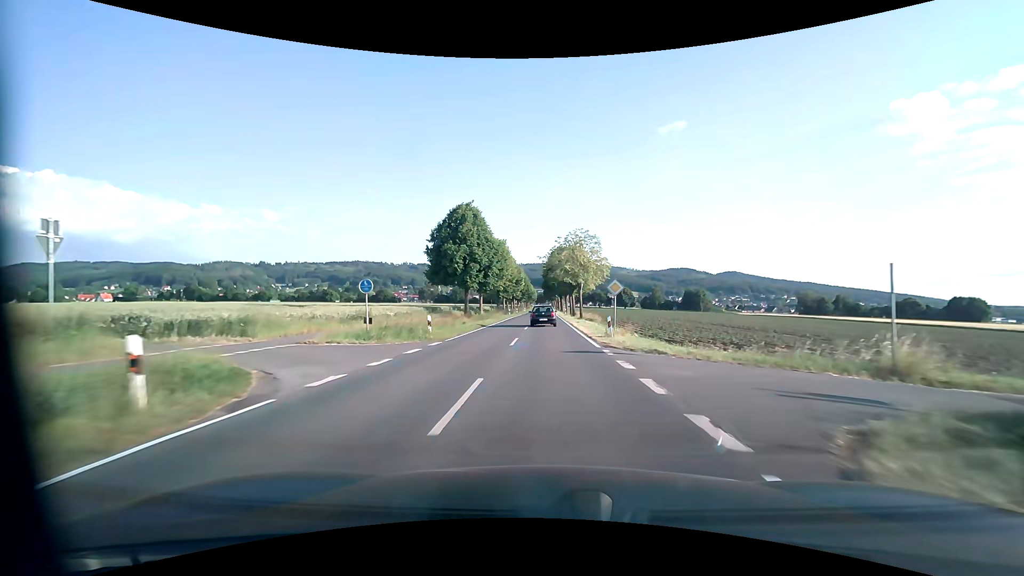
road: tertiary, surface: asphalt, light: Day
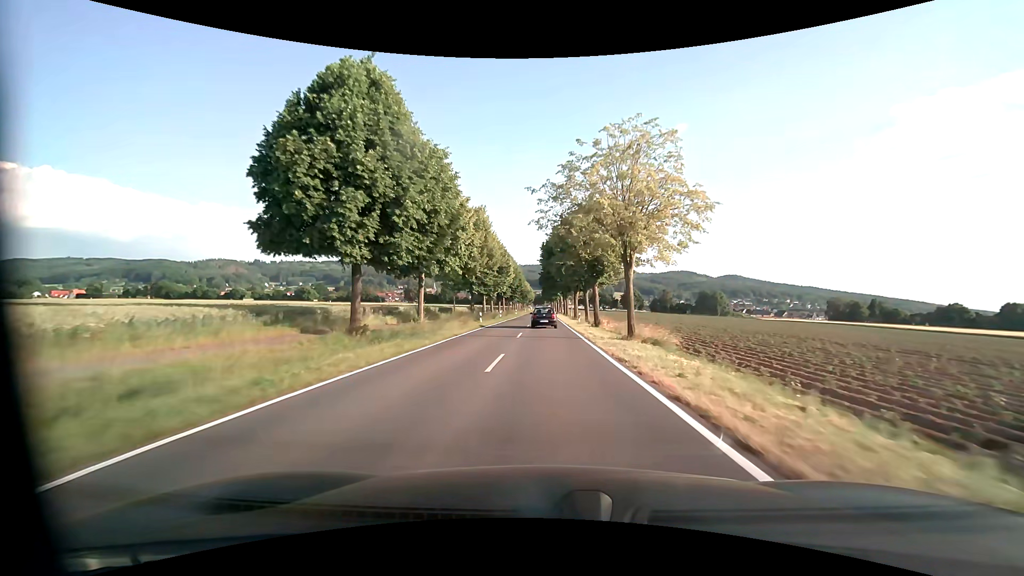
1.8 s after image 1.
(0.0, +30.9) m; 0°
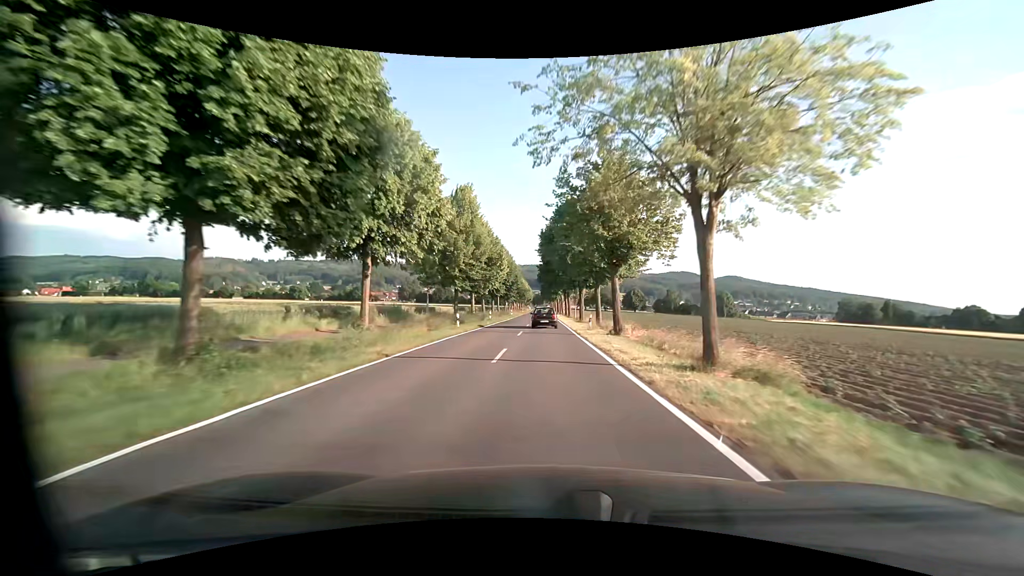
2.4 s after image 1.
(0.0, +10.4) m; 0°
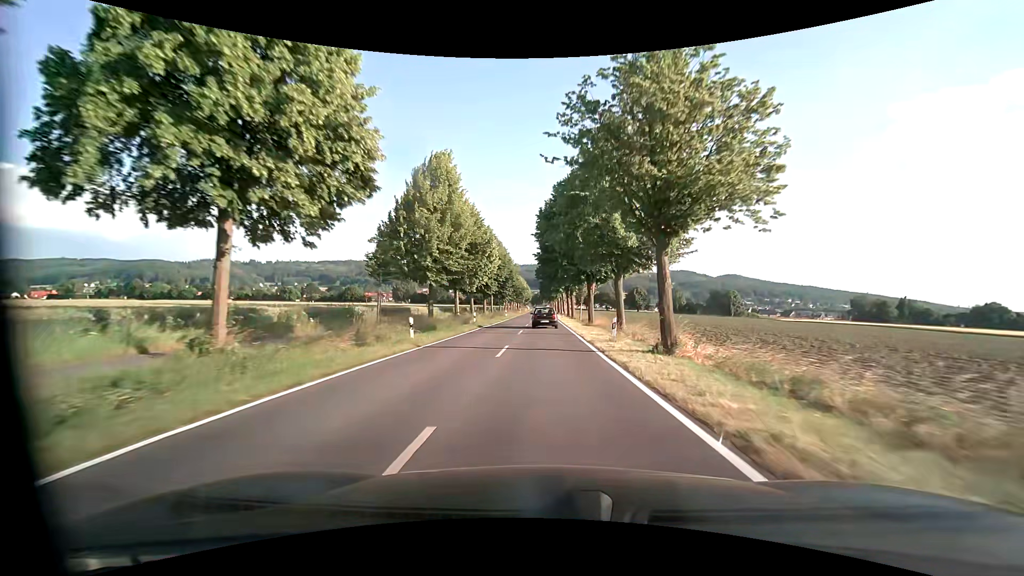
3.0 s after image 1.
(0.0, +10.5) m; 0°
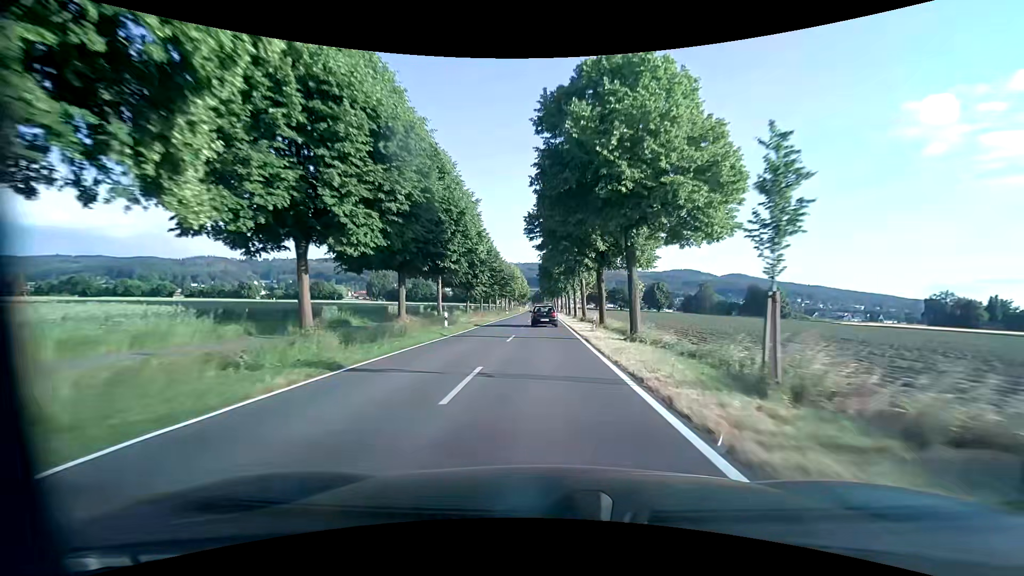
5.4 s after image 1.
(+0.2, +42.9) m; 0°
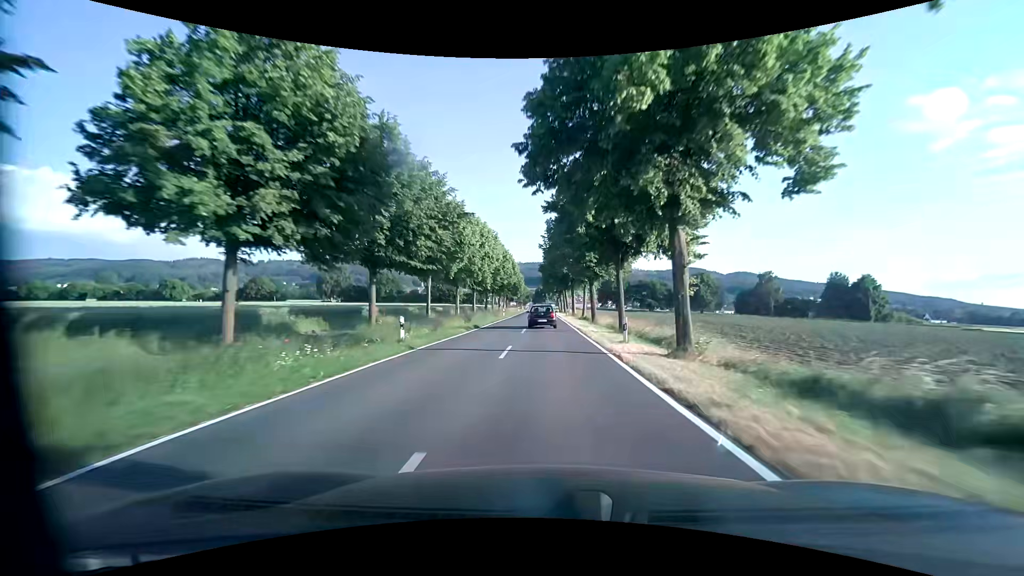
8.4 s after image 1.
(-0.6, +54.3) m; -1°
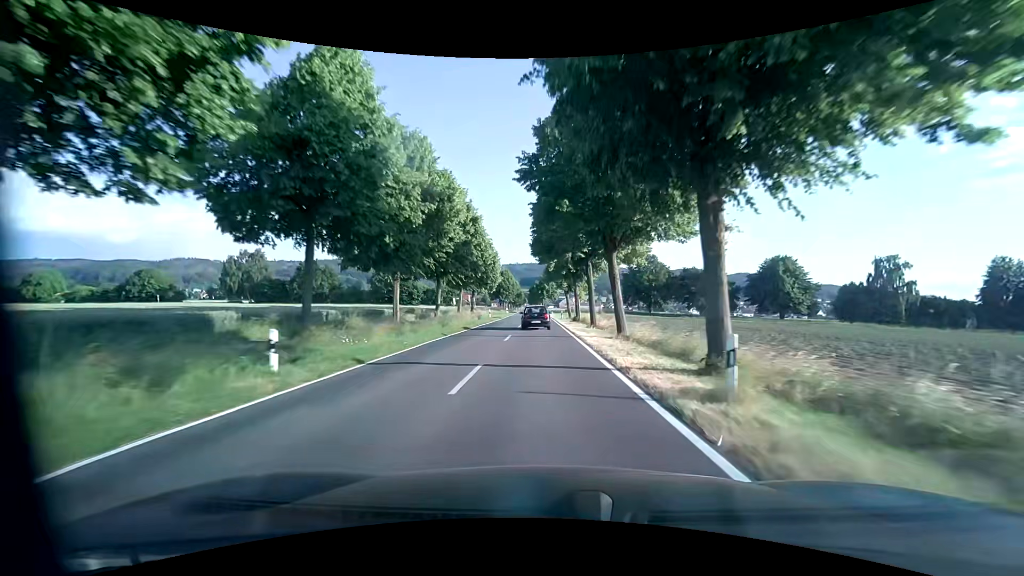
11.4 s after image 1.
(+0.6, +53.1) m; +1°
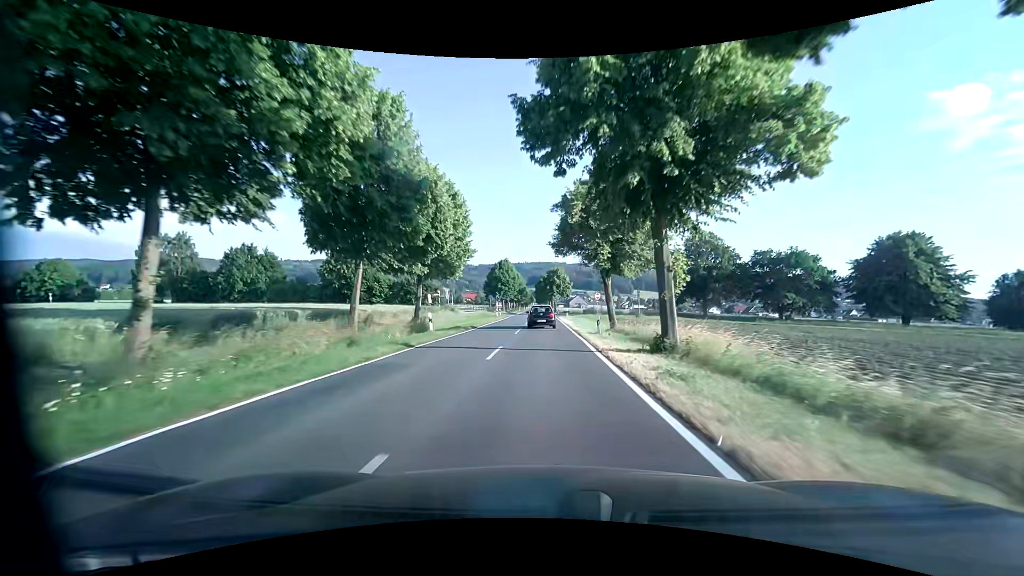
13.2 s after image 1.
(-0.3, +31.2) m; -1°
(0, +10) (0, +20) (0, +30) (0, +40) (0, +50) (0, +60) (0, +70) (-1, +80) (-1, +90) (-1, +100) m
